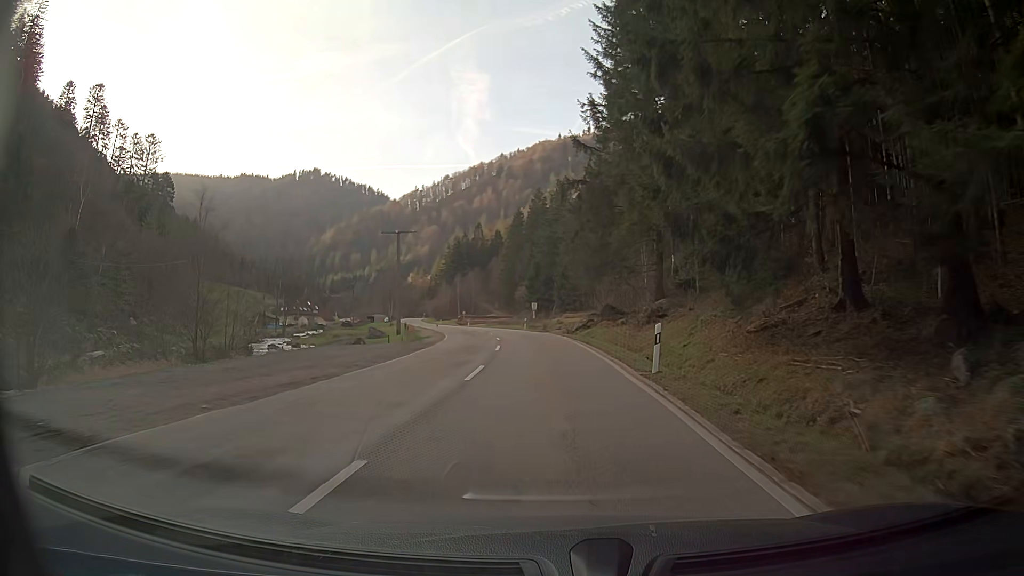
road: secondary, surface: asphalt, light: Day
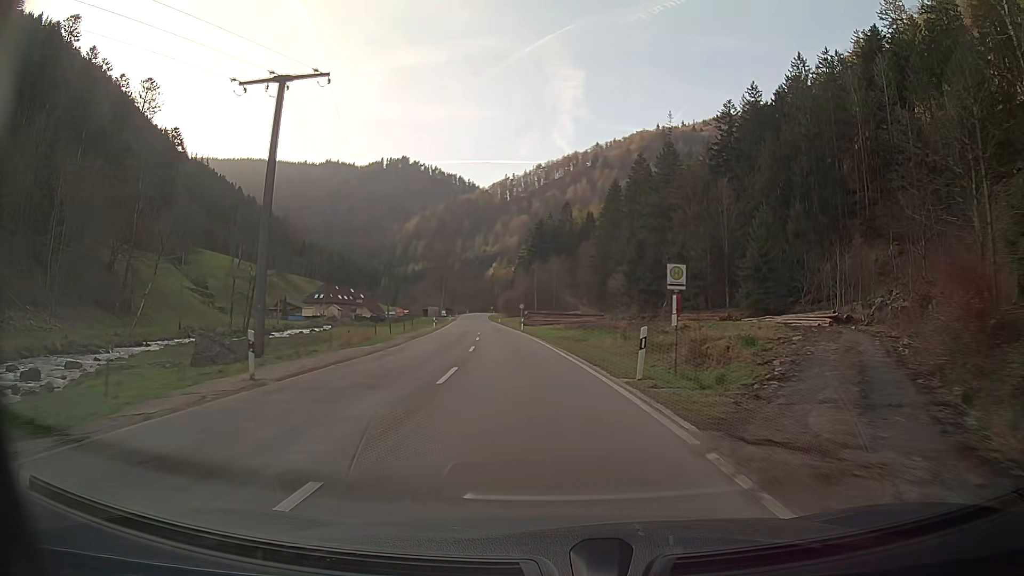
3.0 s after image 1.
(-2.5, +49.4) m; -8°
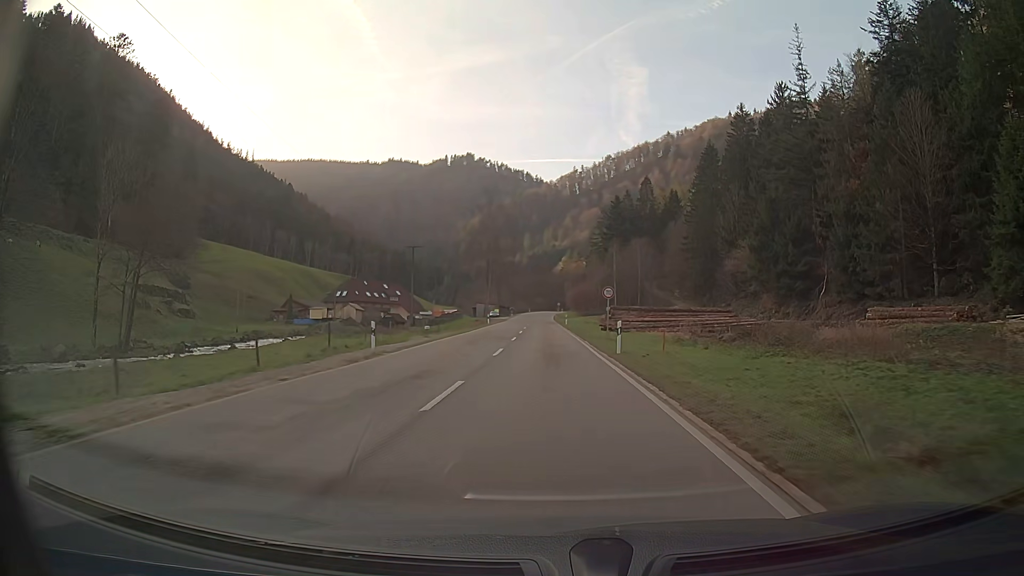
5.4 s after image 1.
(-2.5, +40.2) m; -6°
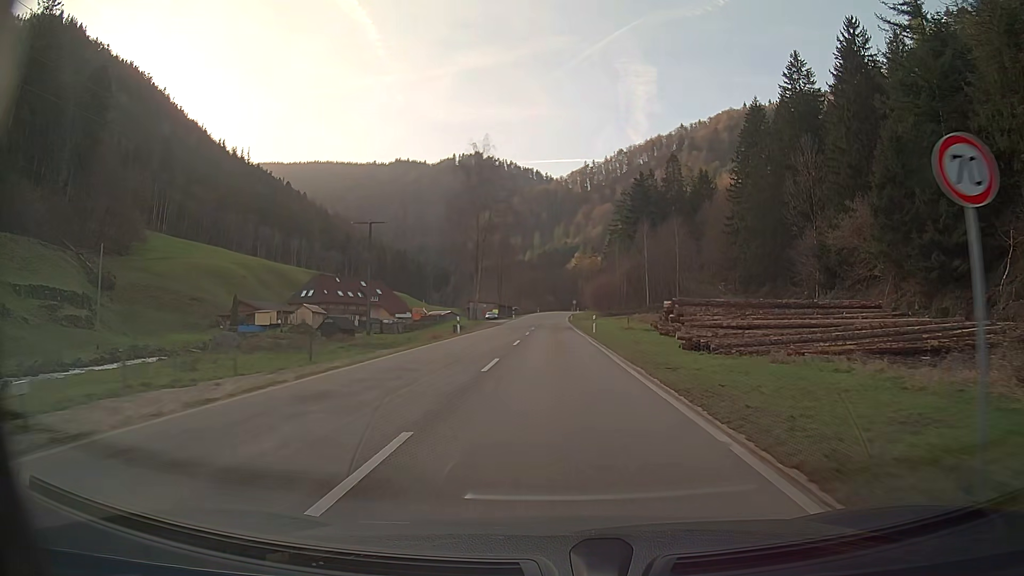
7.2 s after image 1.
(-0.3, +30.0) m; -1°
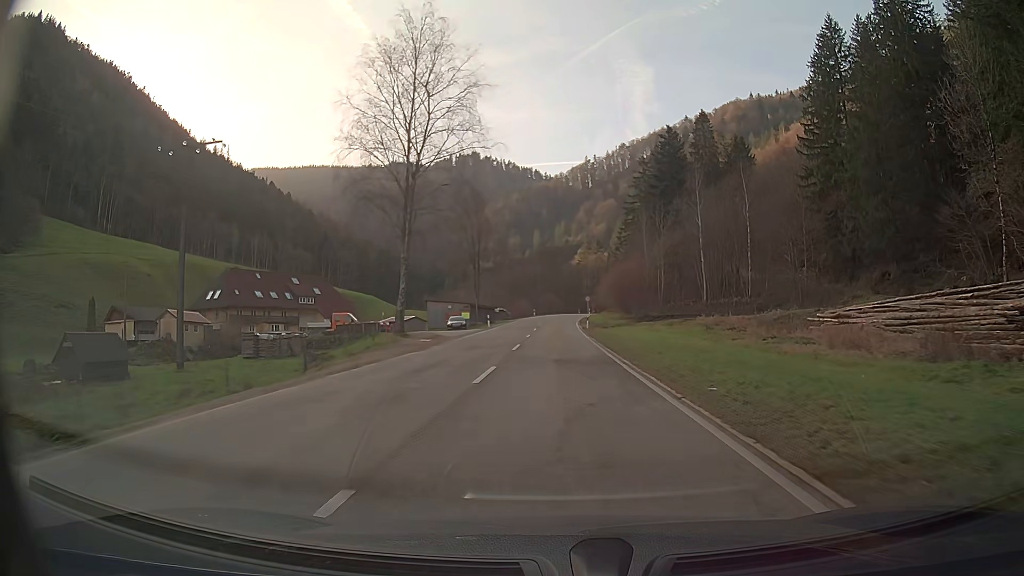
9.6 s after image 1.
(-0.1, +38.5) m; 0°
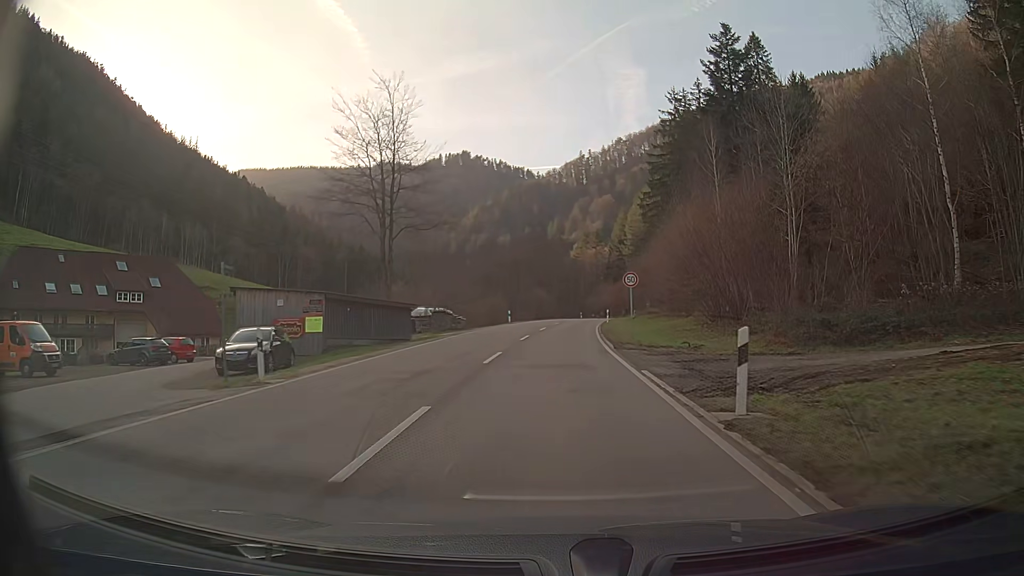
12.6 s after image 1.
(+0.2, +43.7) m; +1°
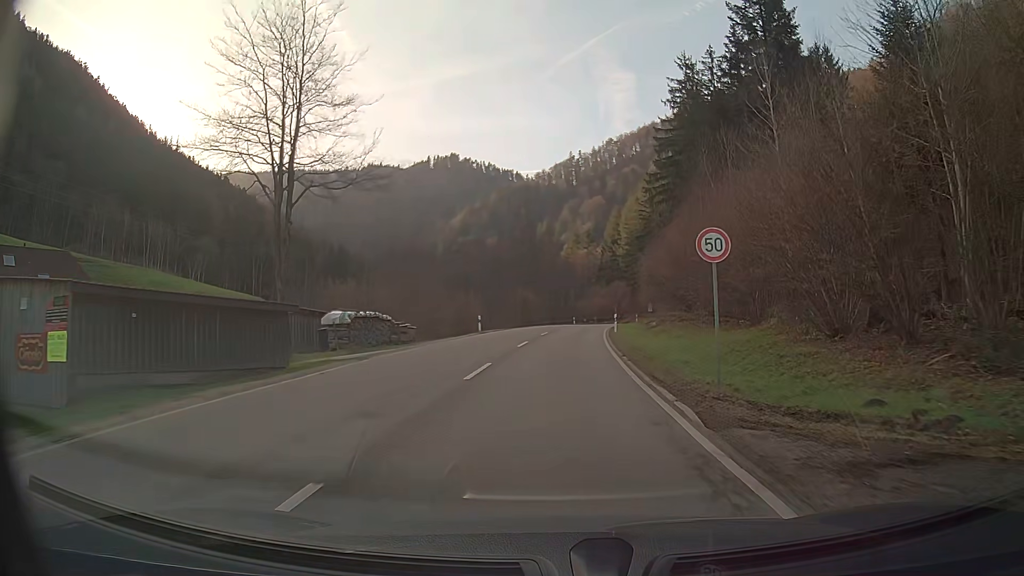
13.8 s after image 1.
(+0.1, +15.4) m; +1°
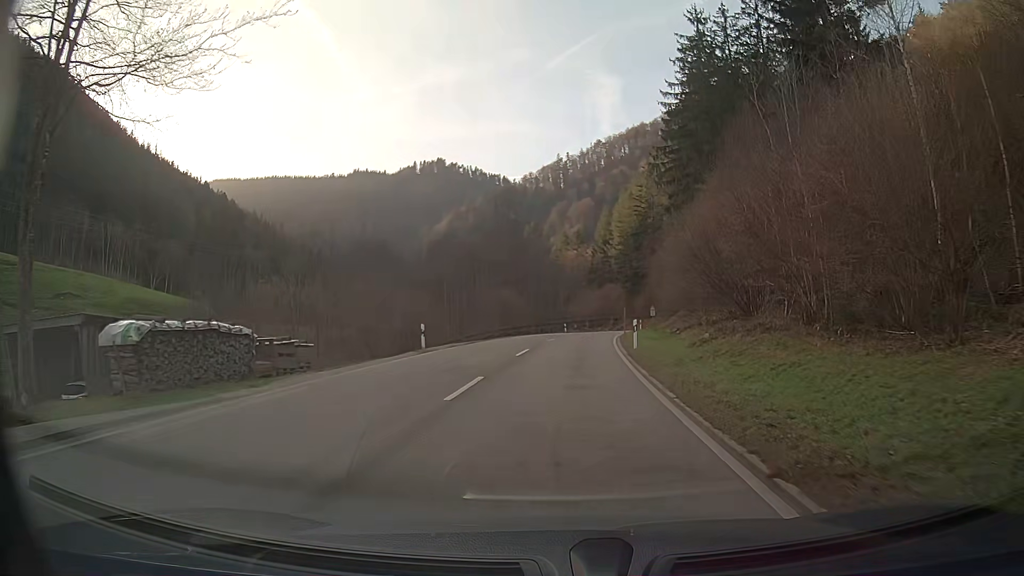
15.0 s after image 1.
(+0.1, +14.6) m; +1°
(0, +10) (0, +20) (+1, +30) (+2, +40) (+3, +50) (+5, +60) (+6, +70) (+8, +79) (+10, +89) (+11, +99) m
